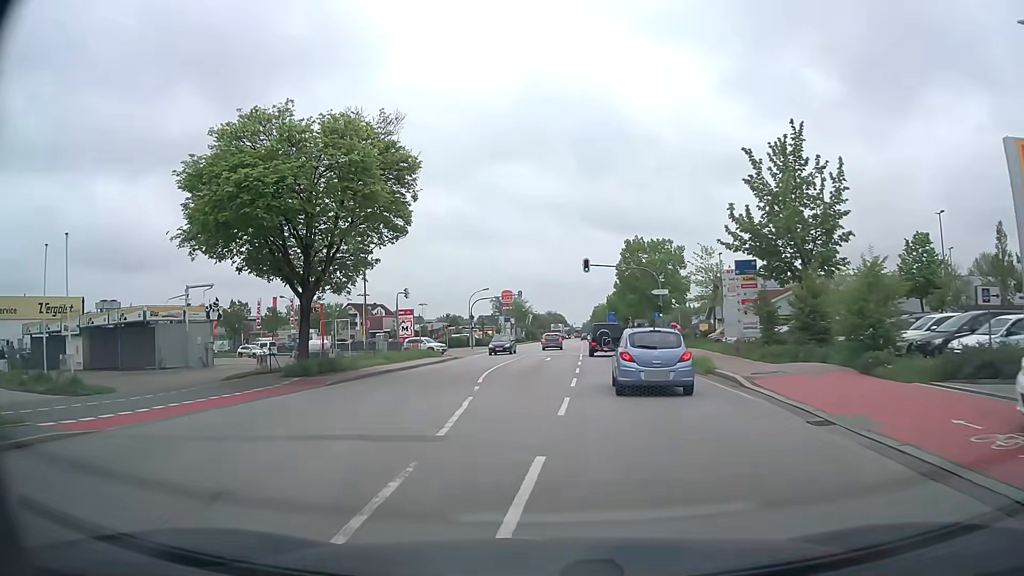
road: secondary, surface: asphalt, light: Day
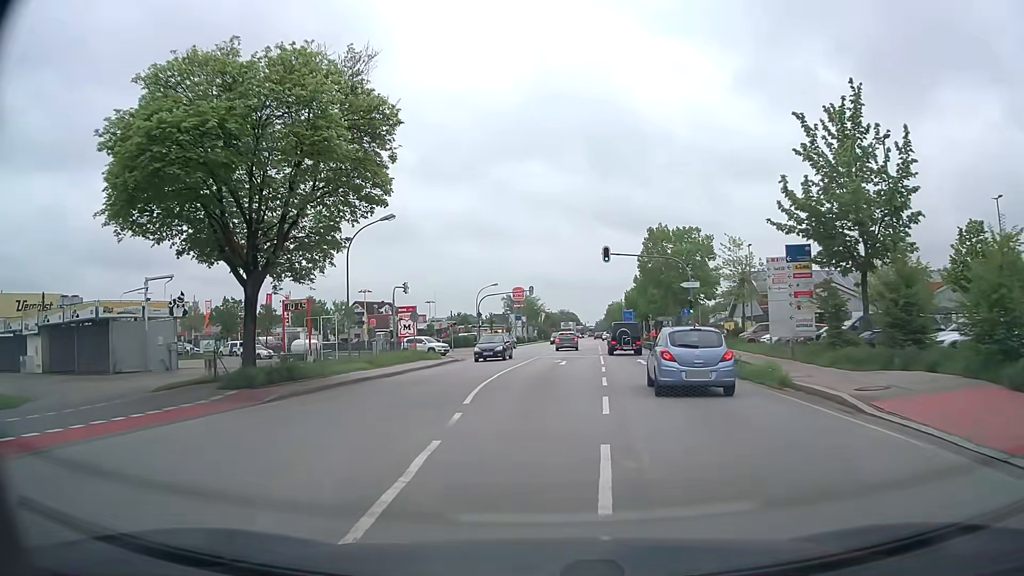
(0.0, +6.1) m; -1°
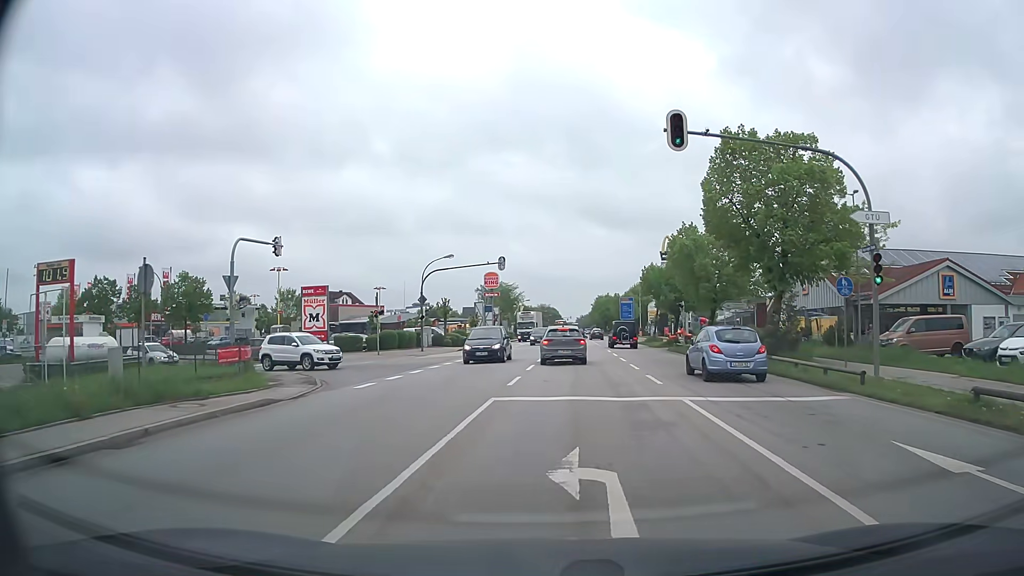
(+0.1, +25.8) m; +1°
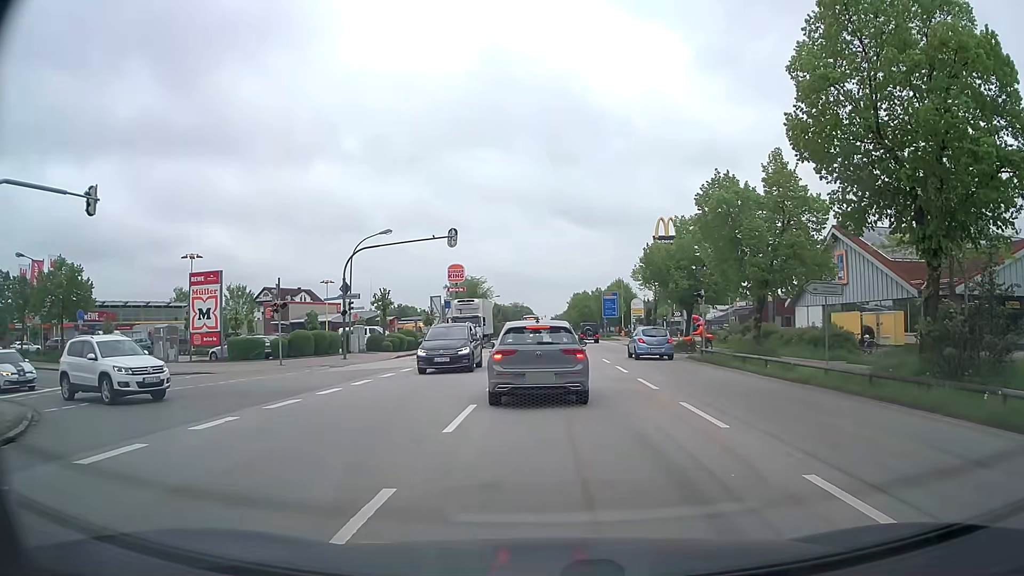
(+0.4, +13.3) m; +3°
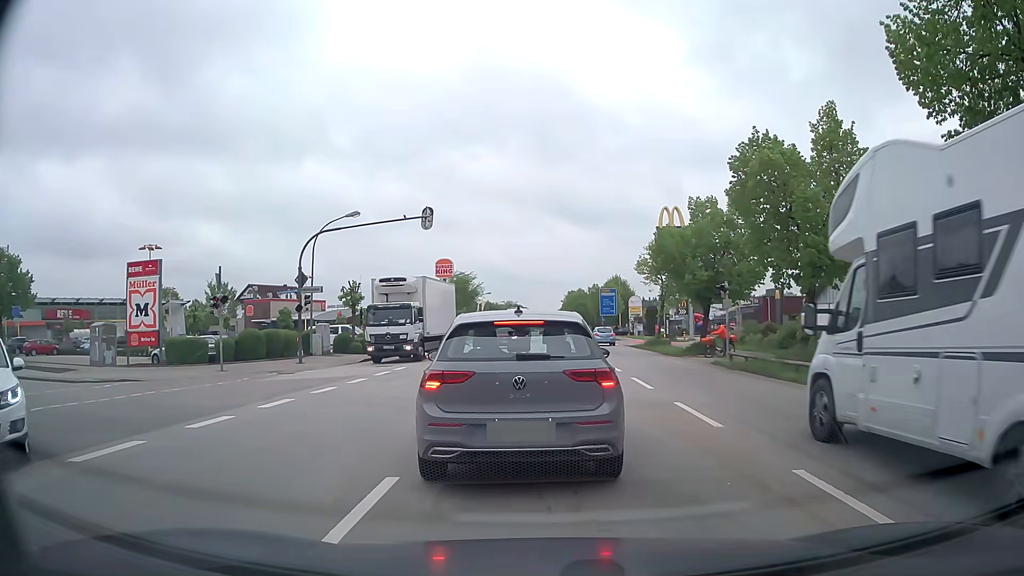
(0.0, +5.6) m; -1°
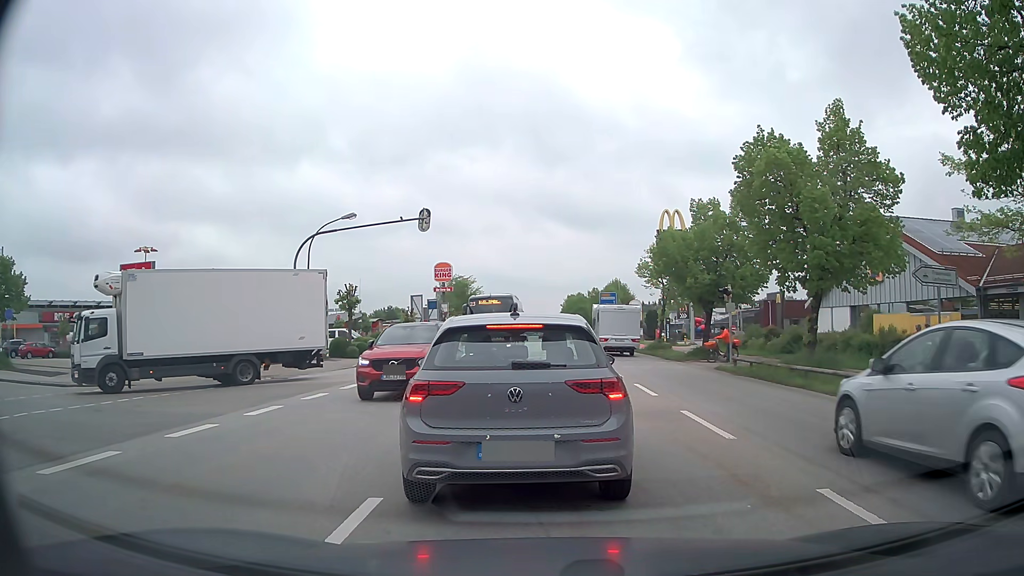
(0.0, +0.7) m; 0°
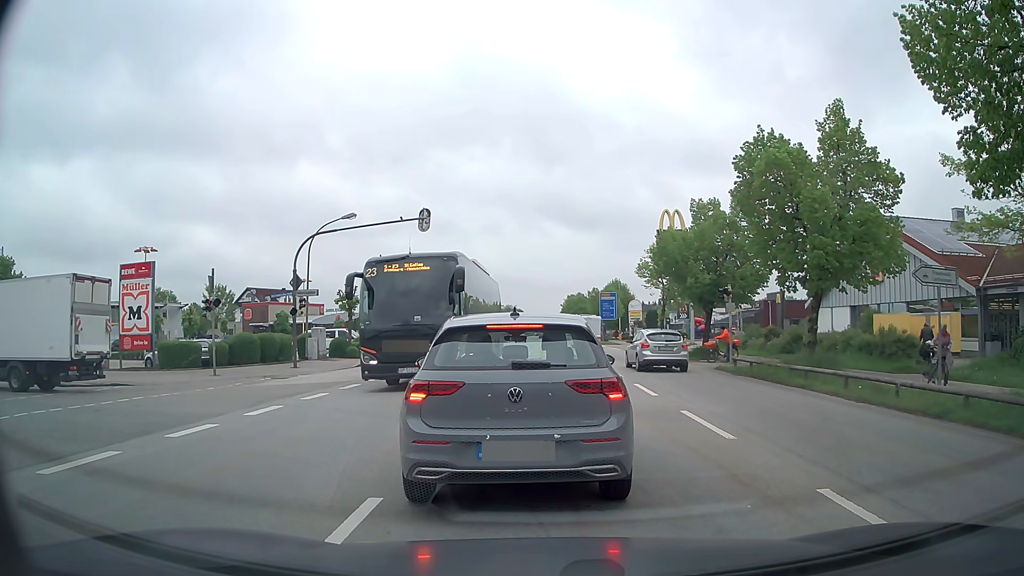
(0.0, 0.0) m; 0°
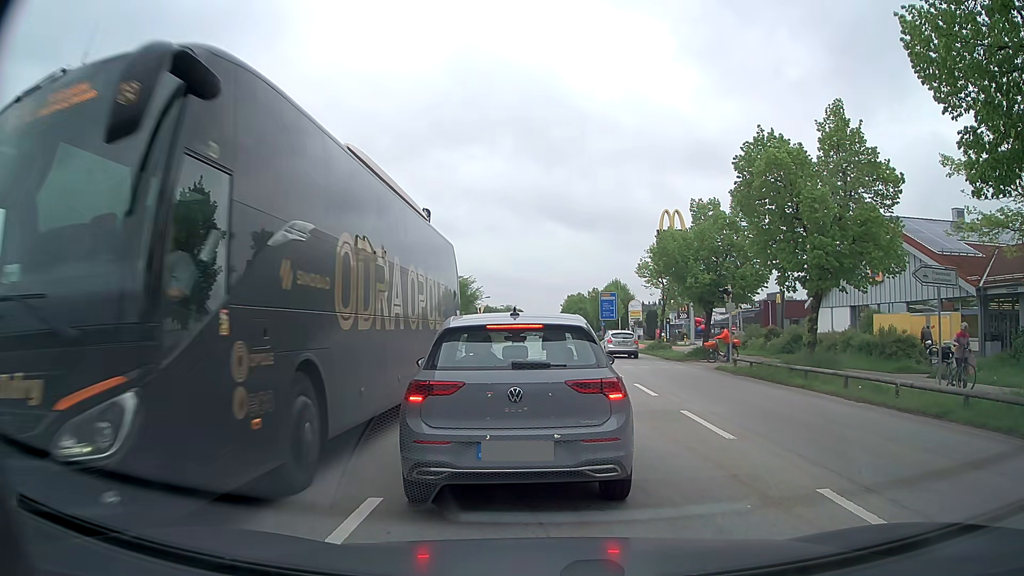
(0.0, 0.0) m; 0°
